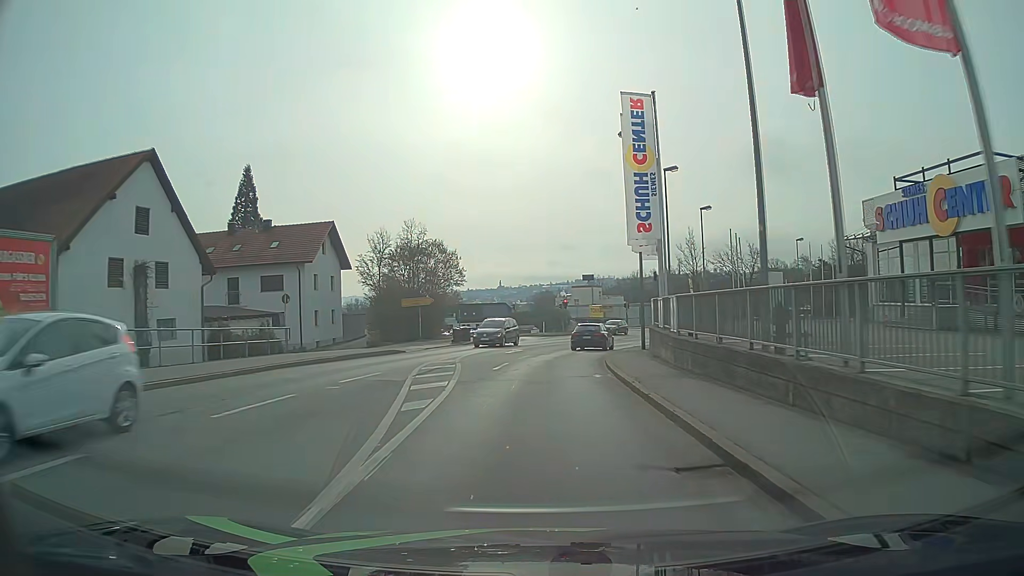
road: tertiary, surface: asphalt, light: Day
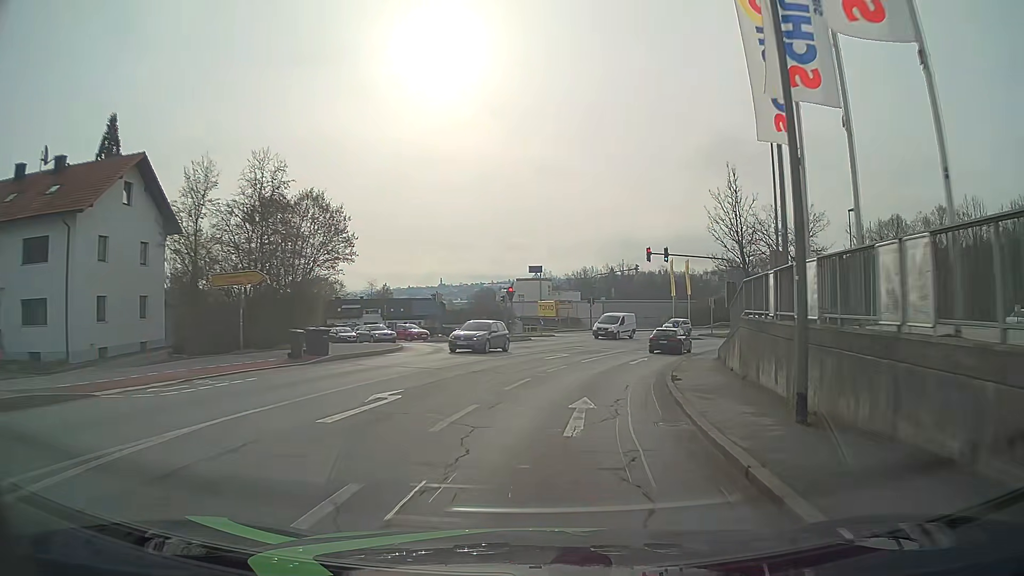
(+0.7, +22.6) m; +5°
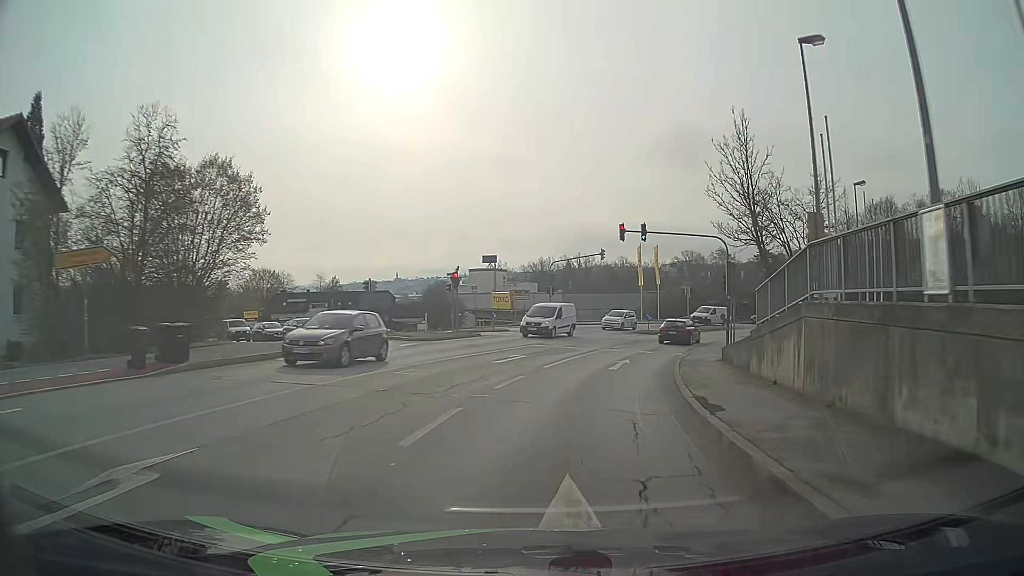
(+0.3, +7.5) m; +4°
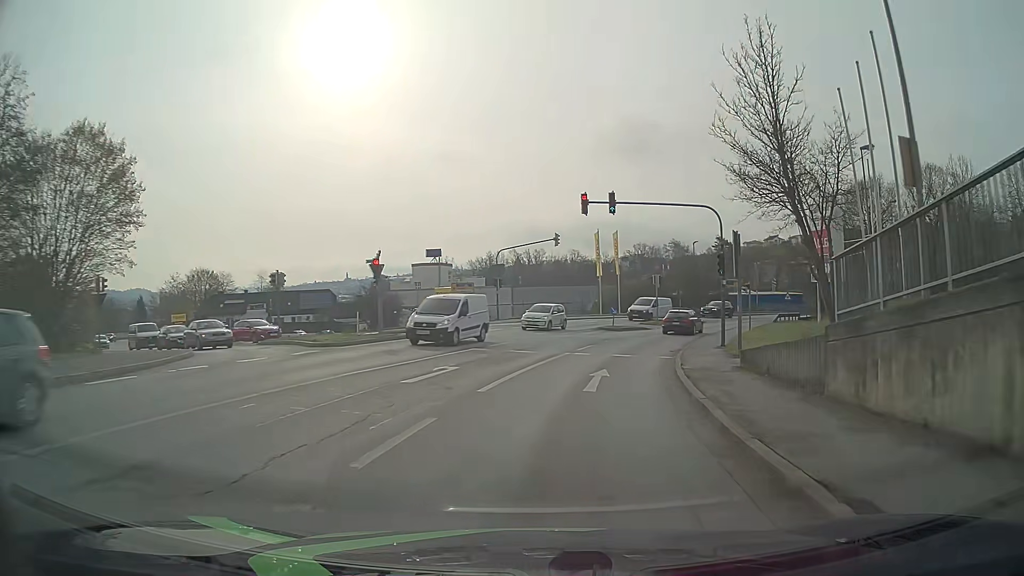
(+0.3, +7.5) m; +5°
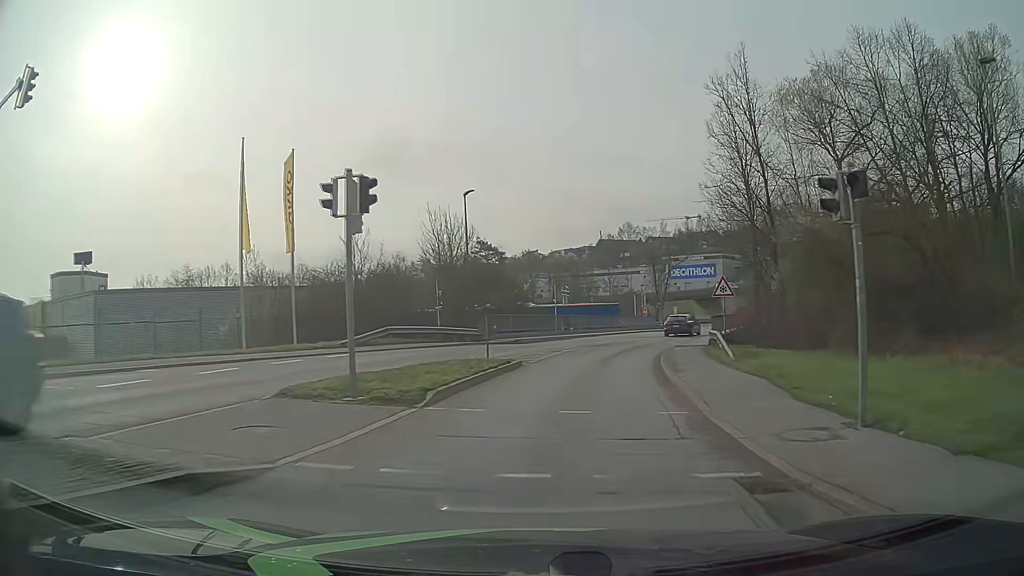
(+6.8, +37.1) m; +21°
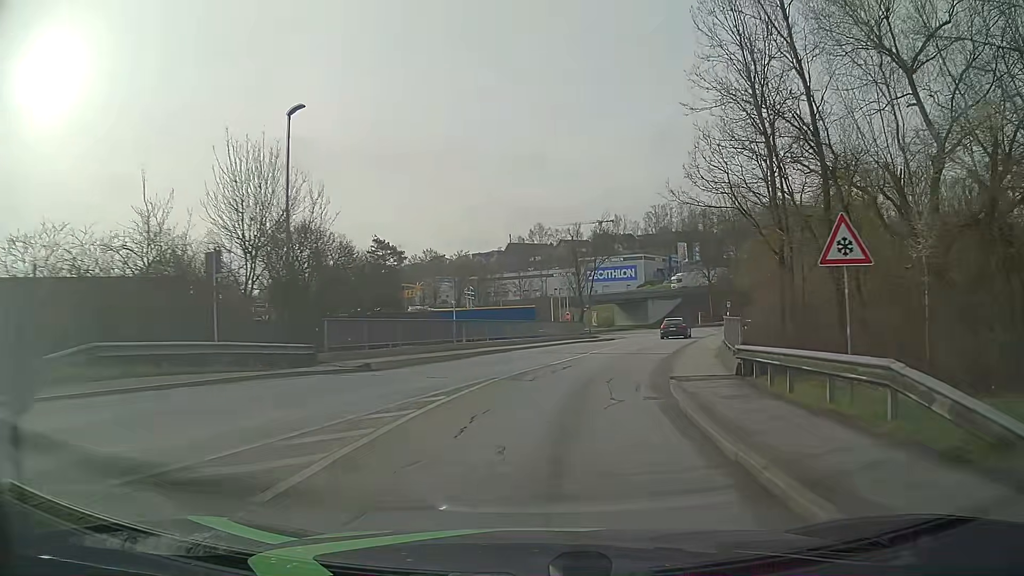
(+1.1, +15.3) m; +8°
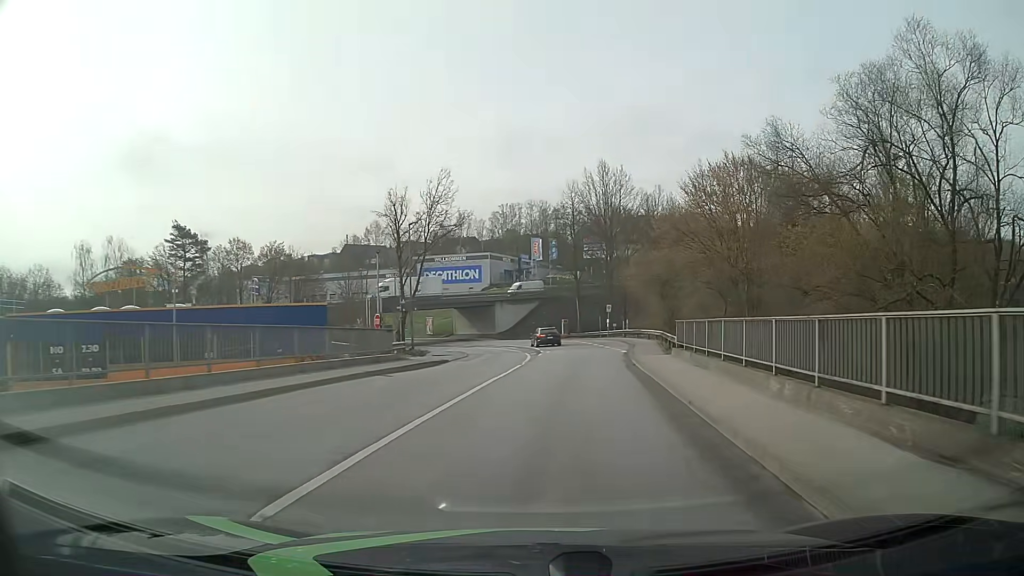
(+2.7, +22.9) m; +13°
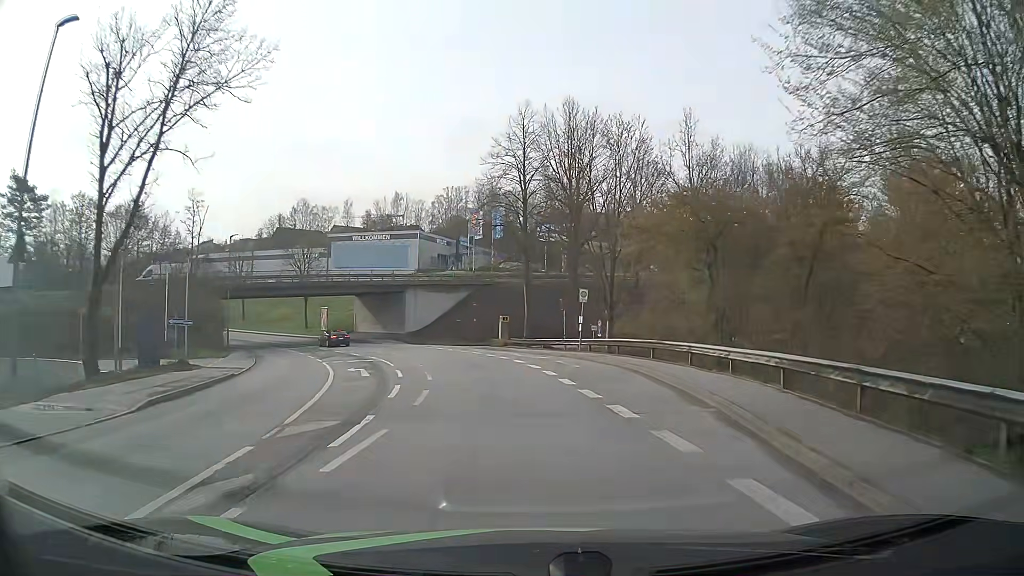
(+2.4, +30.9) m; +5°
(0, +10) (-1, +20) (-3, +30) (-6, +39) (-10, +49) (-14, +57) (-20, +66) (-26, +74) (-32, +81) (-40, +88) m
